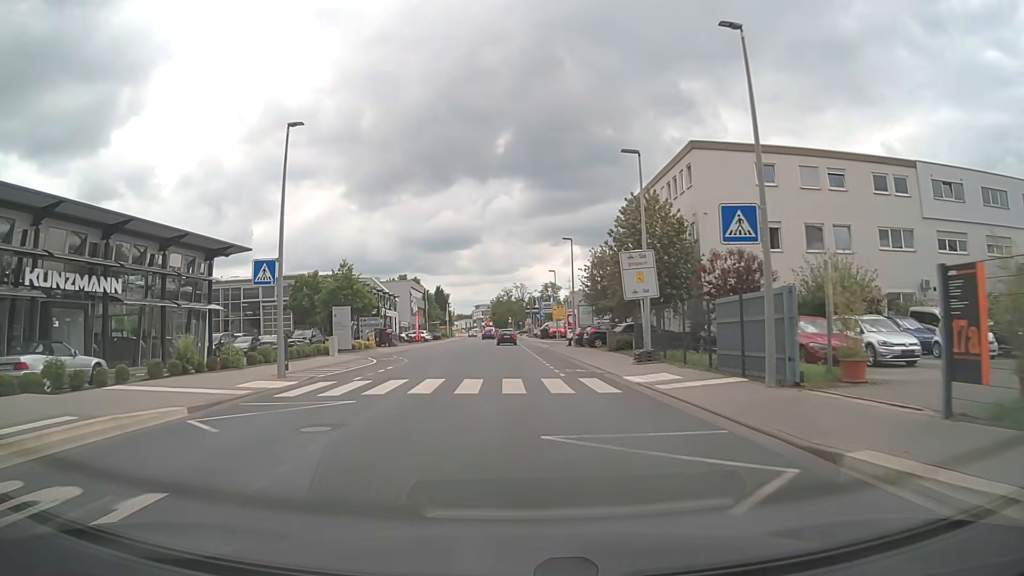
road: tertiary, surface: asphalt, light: Day
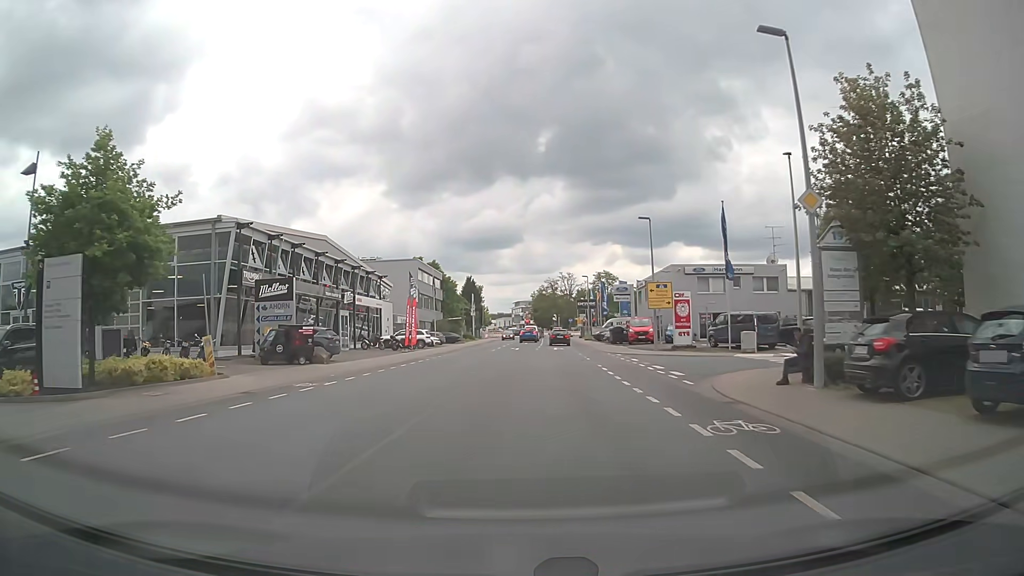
(-1.2, +35.1) m; -4°
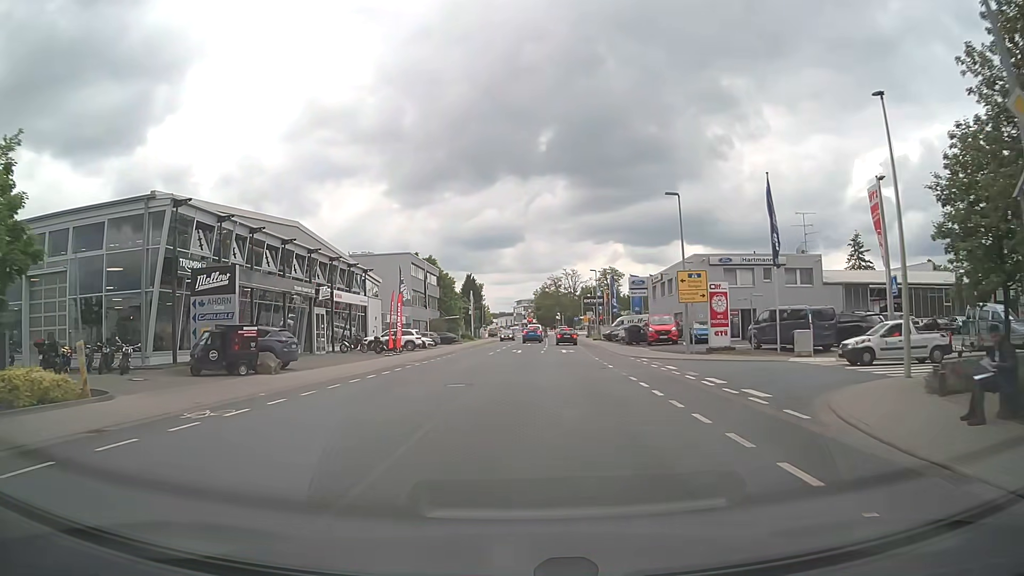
(0.0, +6.9) m; 0°
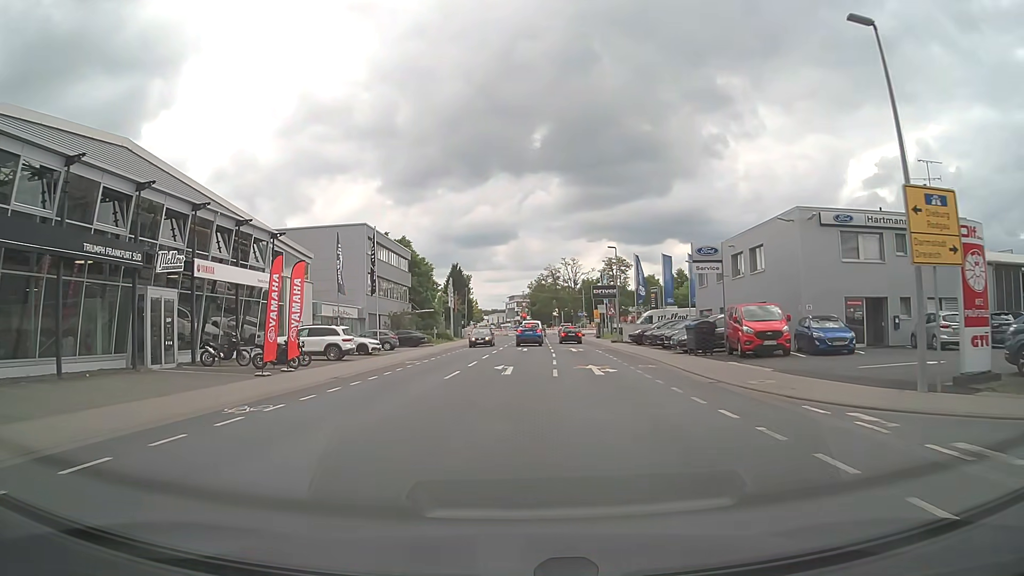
(+0.1, +19.9) m; 0°
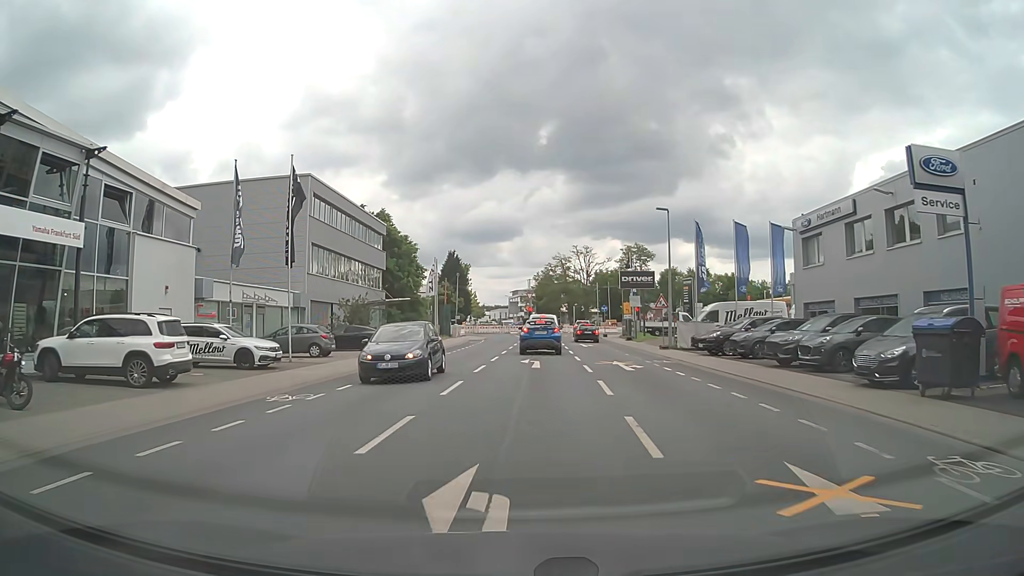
(0.0, +17.4) m; 0°
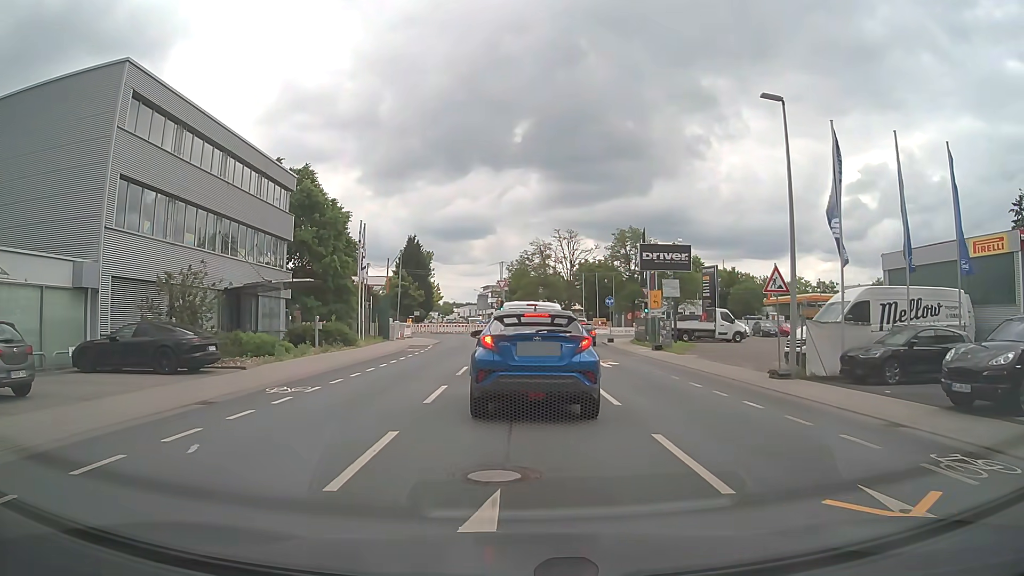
(+0.2, +19.0) m; +3°
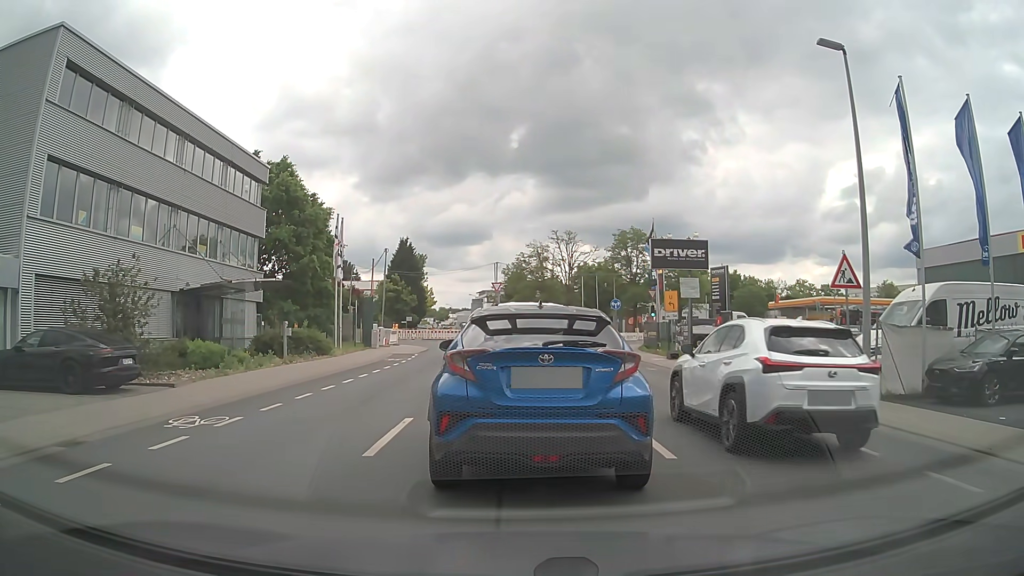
(0.0, +3.9) m; +2°
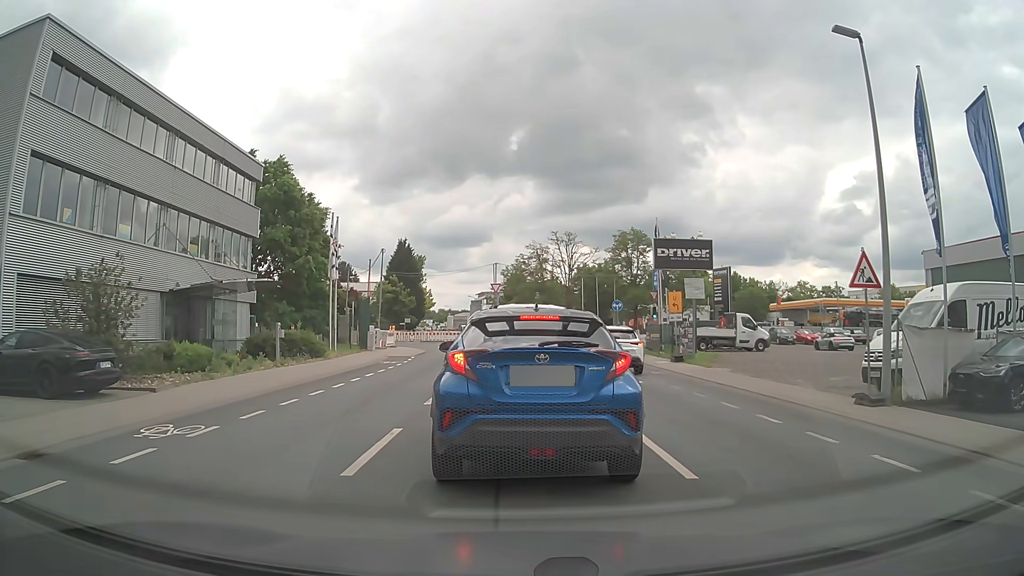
(0.0, +0.9) m; 0°
